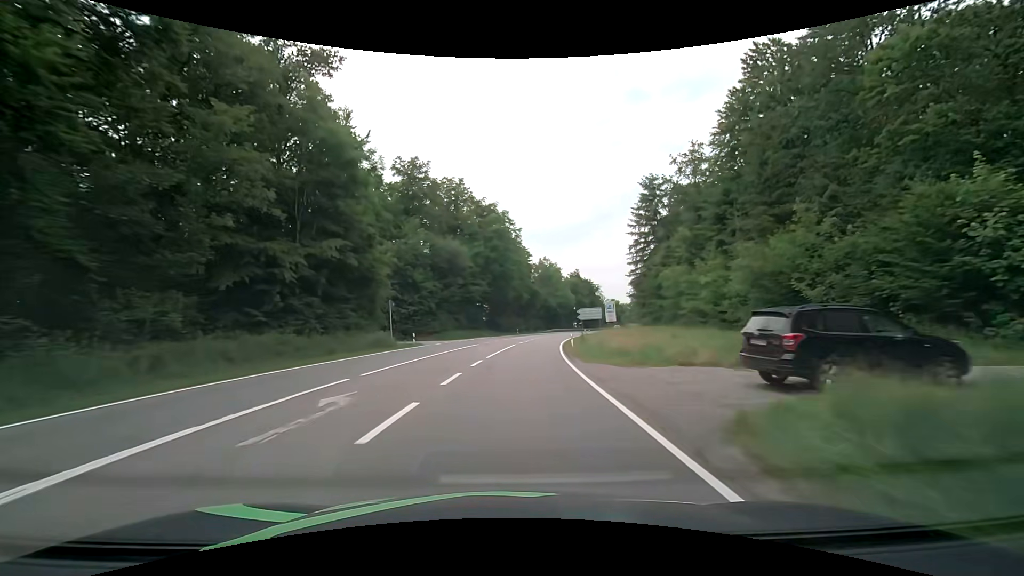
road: secondary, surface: asphalt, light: Day
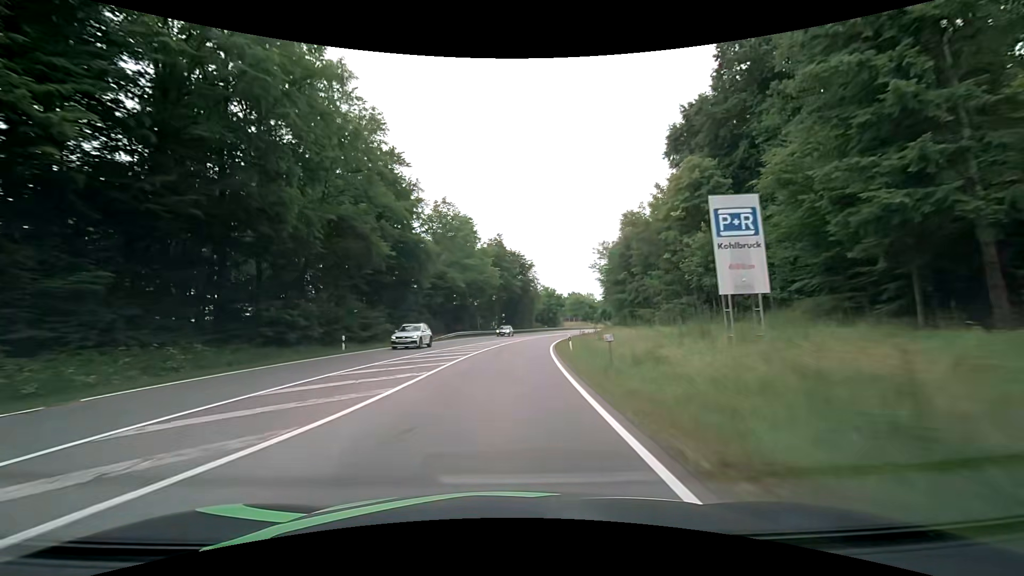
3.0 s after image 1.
(+6.0, +62.6) m; +10°
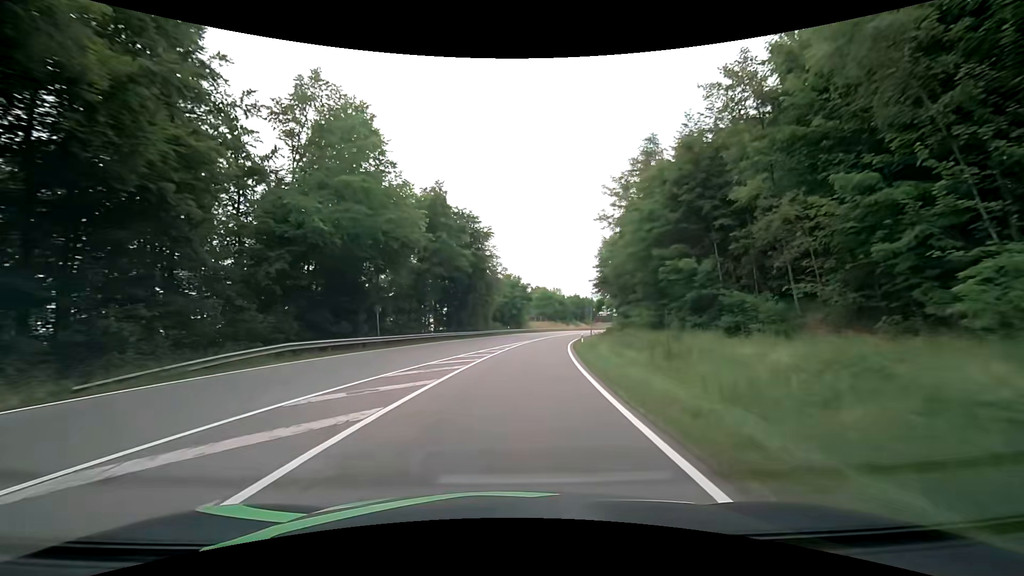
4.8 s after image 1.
(+1.6, +35.7) m; +5°
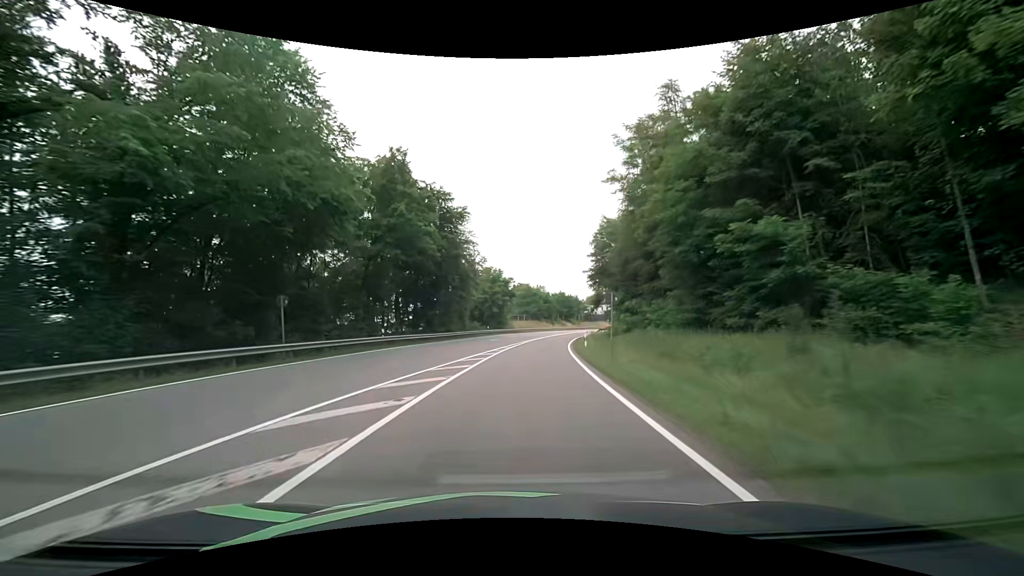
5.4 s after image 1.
(+0.3, +11.4) m; +3°
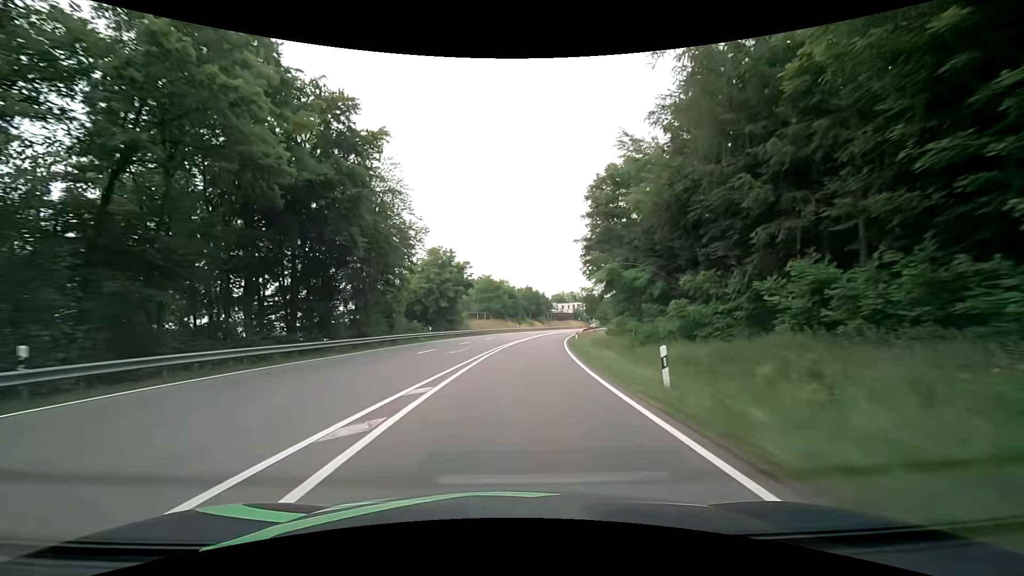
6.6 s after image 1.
(+0.8, +22.0) m; +5°
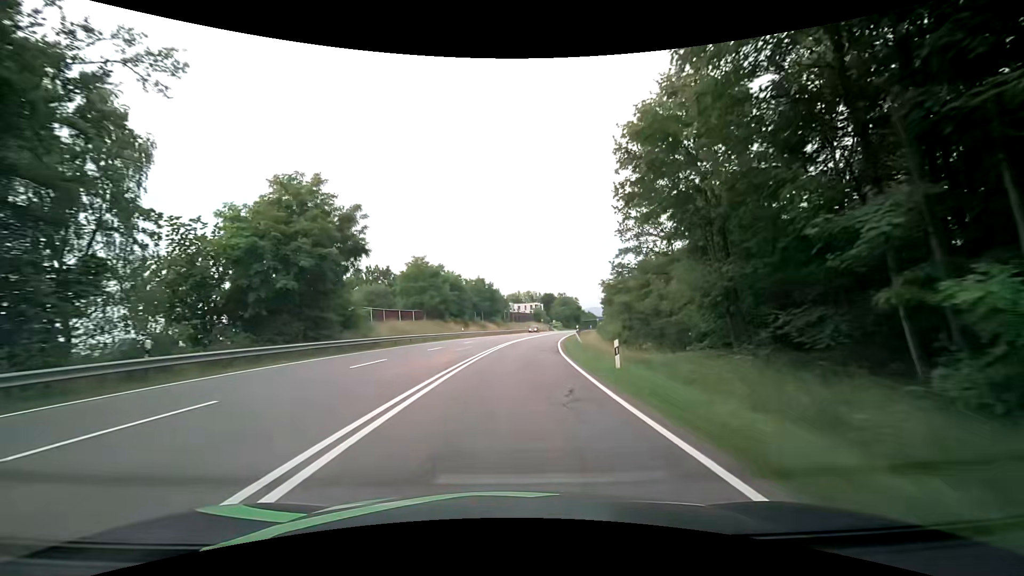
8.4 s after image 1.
(+1.4, +31.1) m; +5°
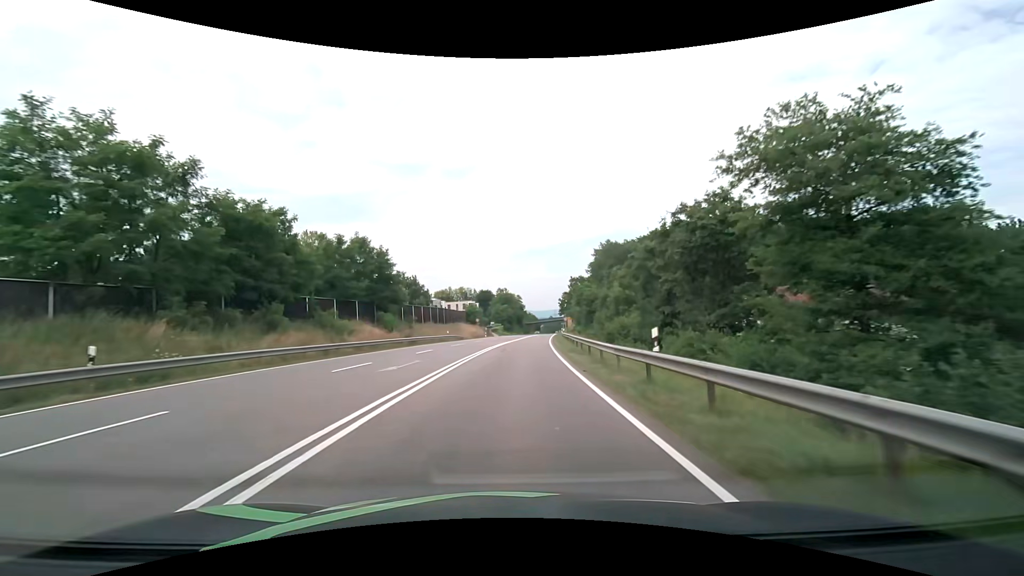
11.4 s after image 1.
(+3.4, +47.9) m; +8°
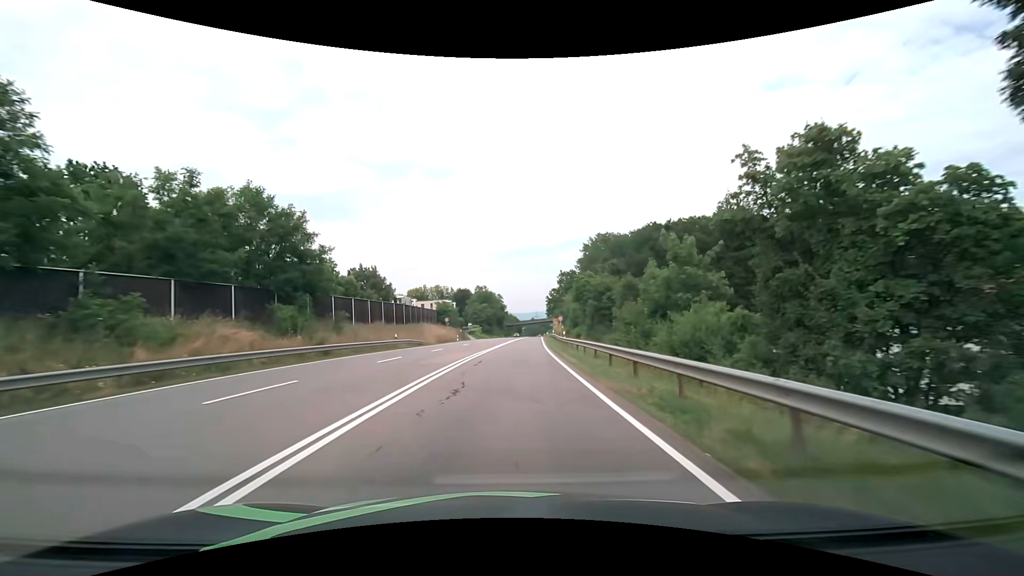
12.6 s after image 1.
(+0.4, +18.7) m; +2°
(0, +10) (0, +20) (+1, +30) (+1, +40) (+2, +50) (+2, +60) (+3, +70) (+4, +80) (+4, +90) (+5, +100) m
